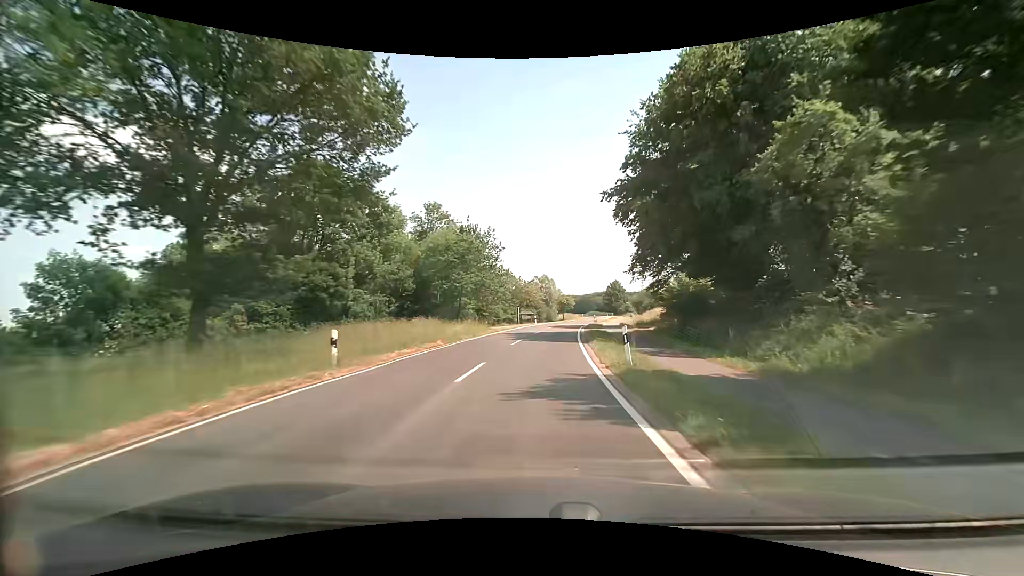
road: tertiary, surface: asphalt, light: Day
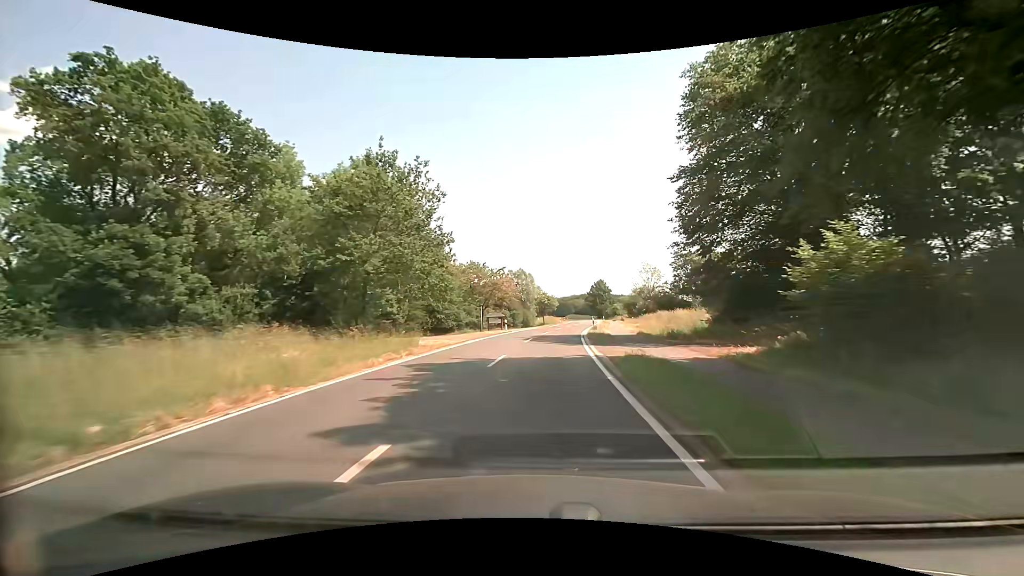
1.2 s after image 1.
(+0.5, +20.9) m; +2°
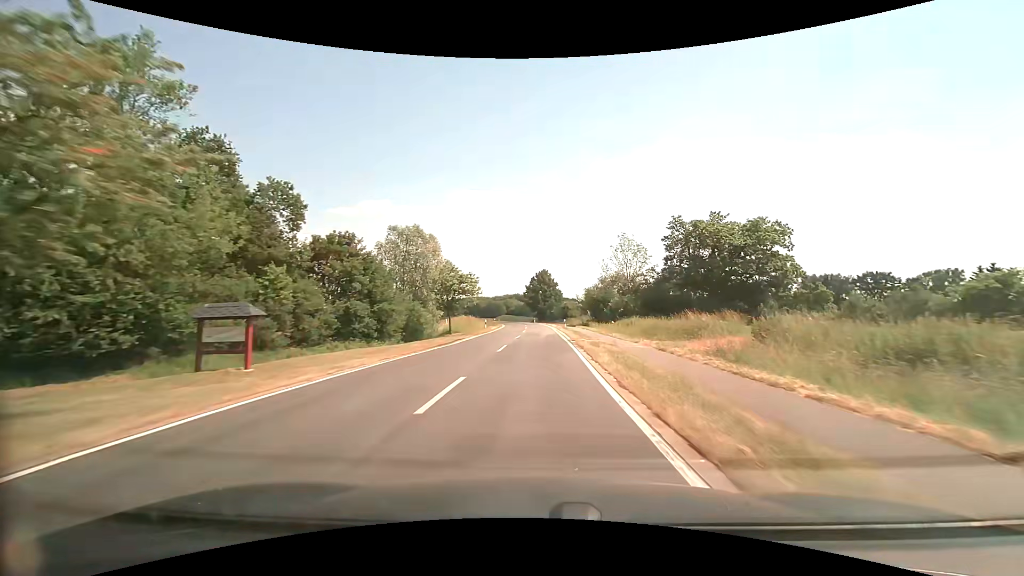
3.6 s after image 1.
(+2.7, +42.3) m; +7°
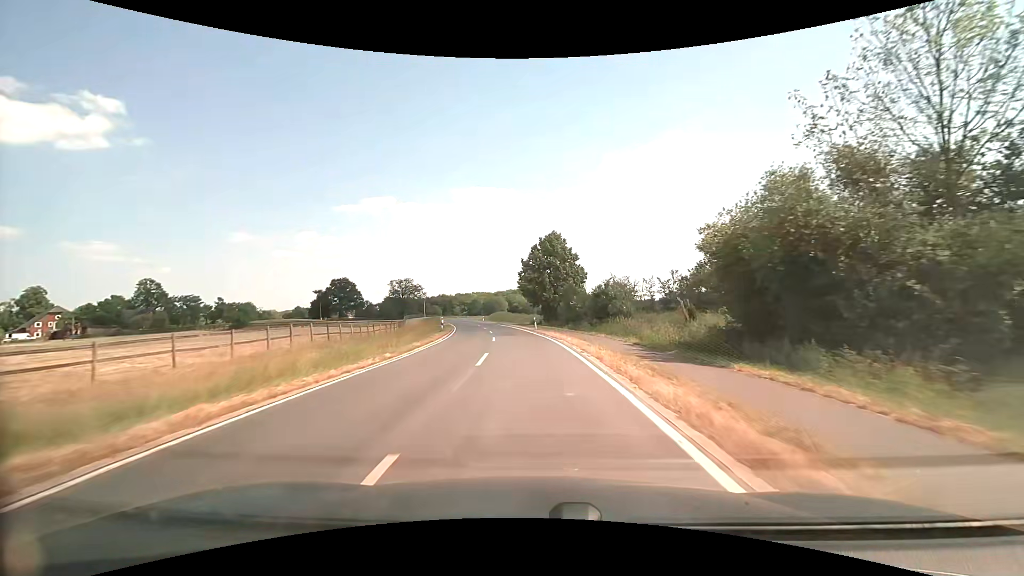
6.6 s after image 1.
(+1.0, +54.1) m; 0°
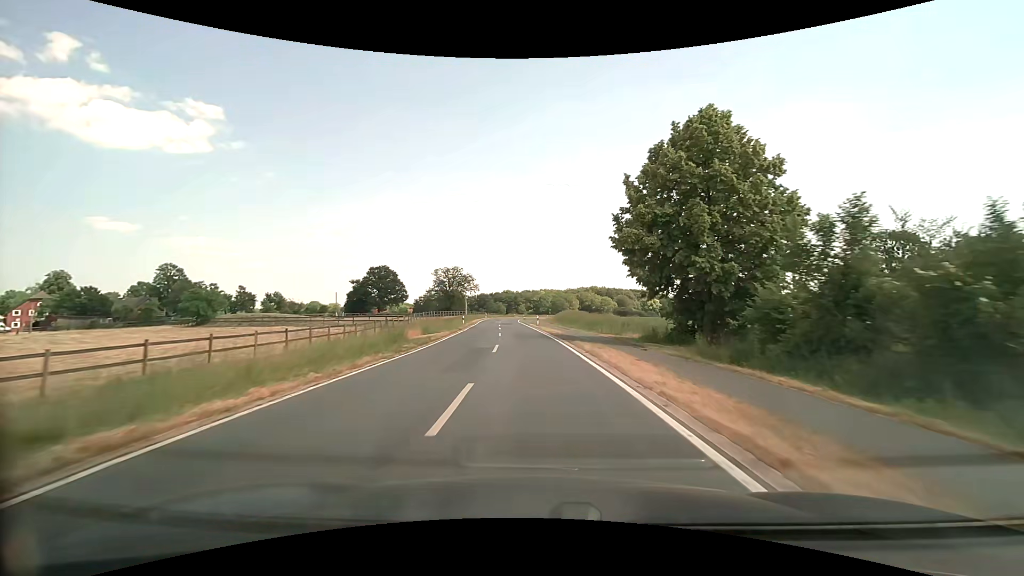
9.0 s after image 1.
(-2.7, +43.1) m; -8°
(0, +10) (0, +20) (-1, +30) (-1, +40) (-2, +50) (-3, +60) (-3, +70) (-4, +80) (-4, +90) (-5, +100) m
